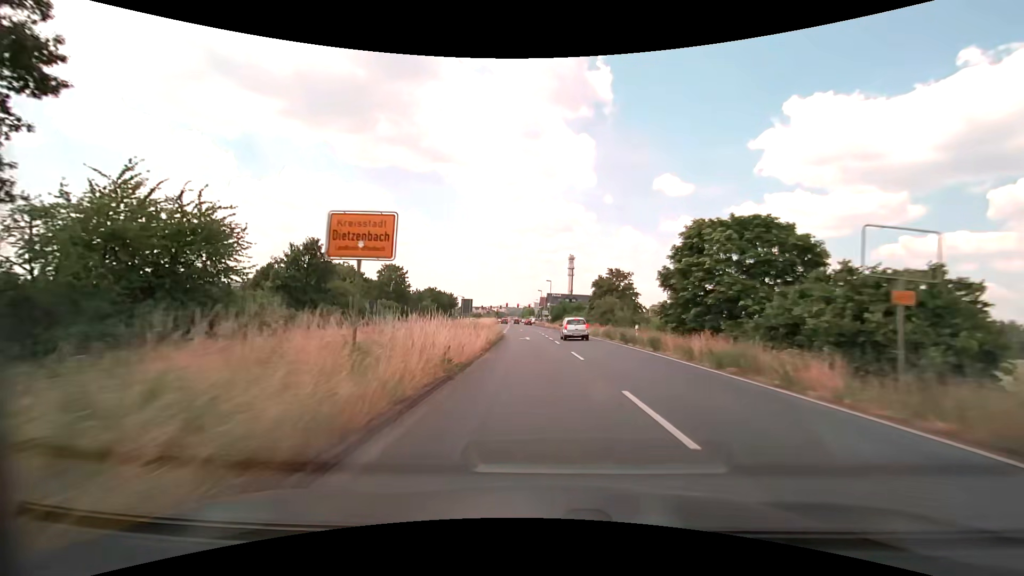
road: primary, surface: asphalt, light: Day
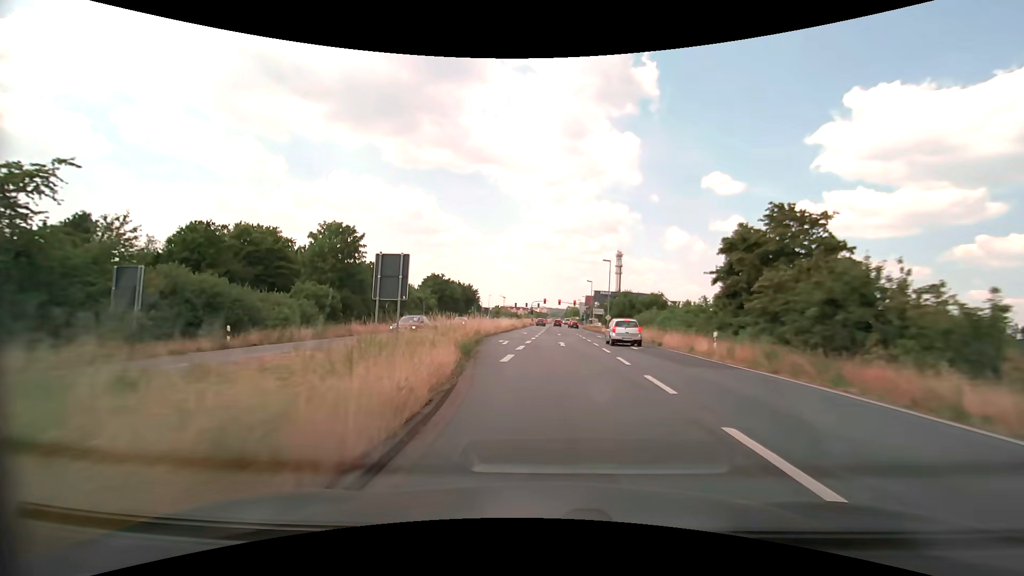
(-1.2, +37.3) m; -4°
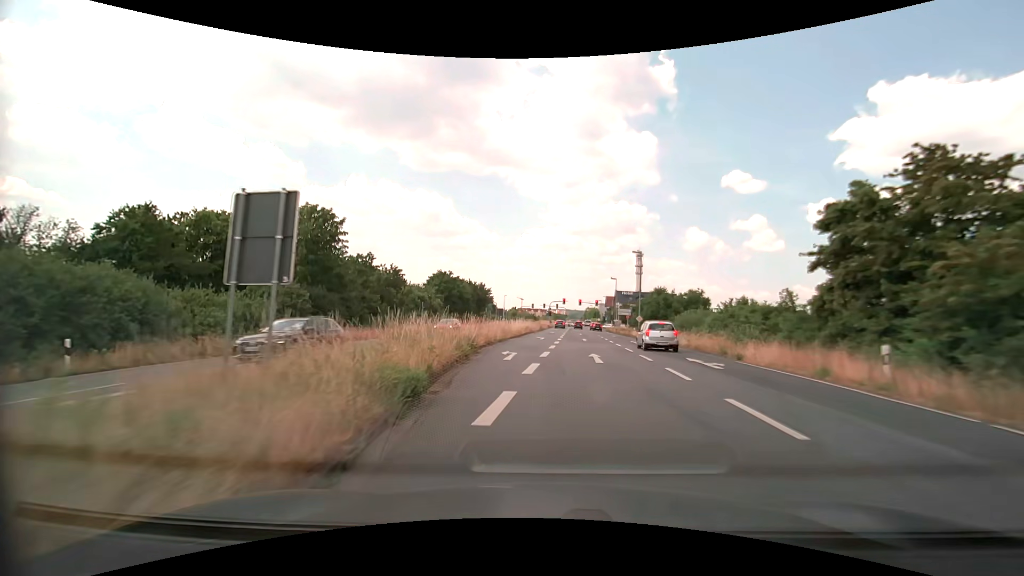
(-0.2, +9.2) m; -2°
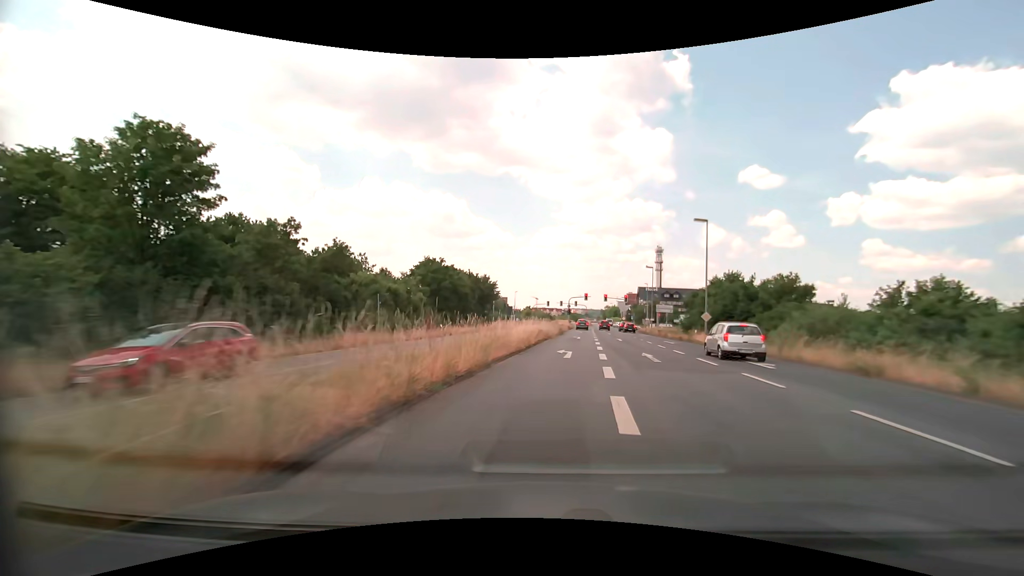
(-0.5, +18.2) m; -2°
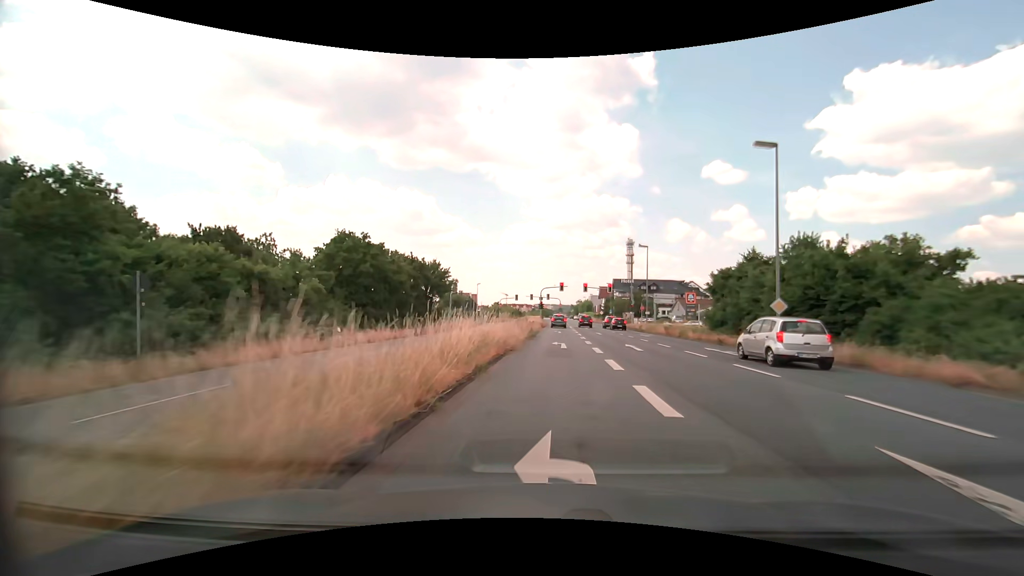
(+0.4, +17.0) m; +3°
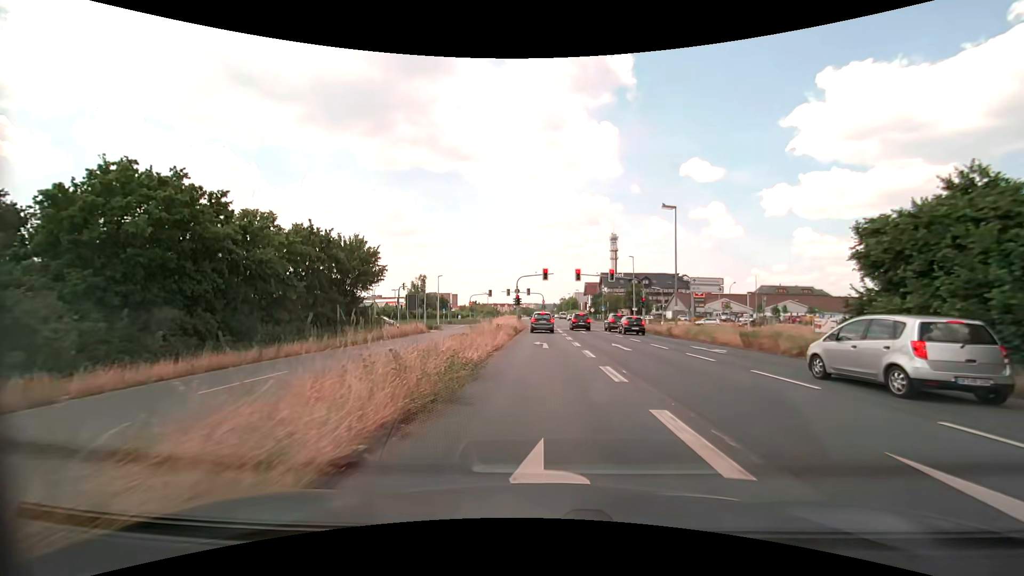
(+0.5, +20.0) m; +2°
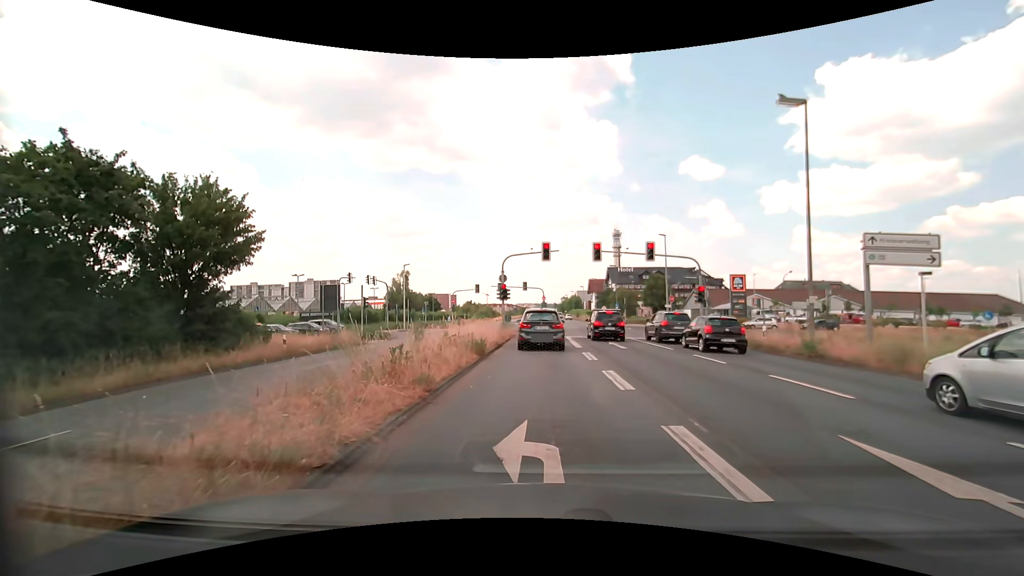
(0.0, +18.2) m; 0°
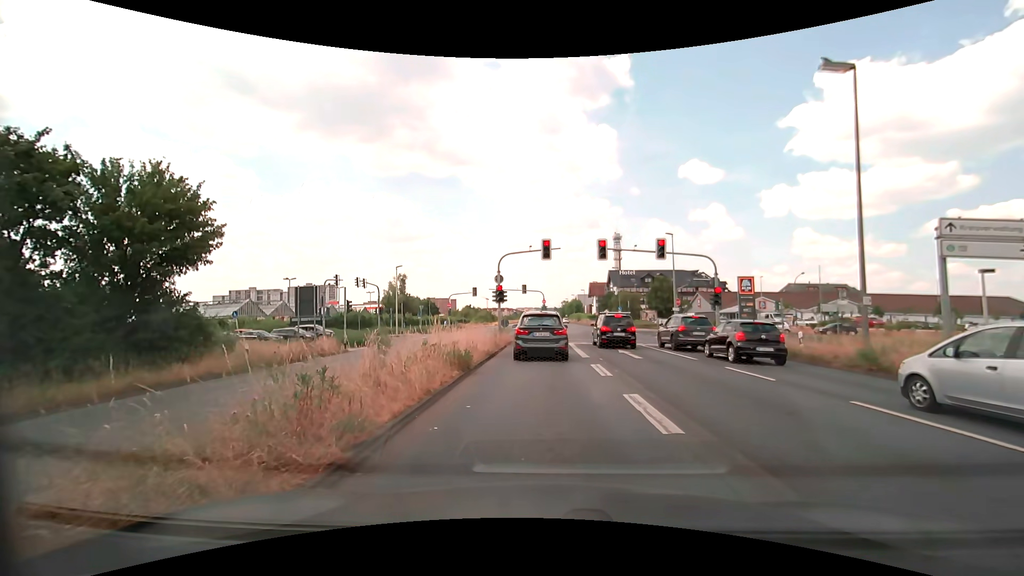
(0.0, +3.0) m; +1°
(0, +10) (-1, +20) (-1, +30) (-1, +40) (-4, +50) (-10, +57) (-19, +62) (-29, +62) (-39, +61) (-49, +60) m
